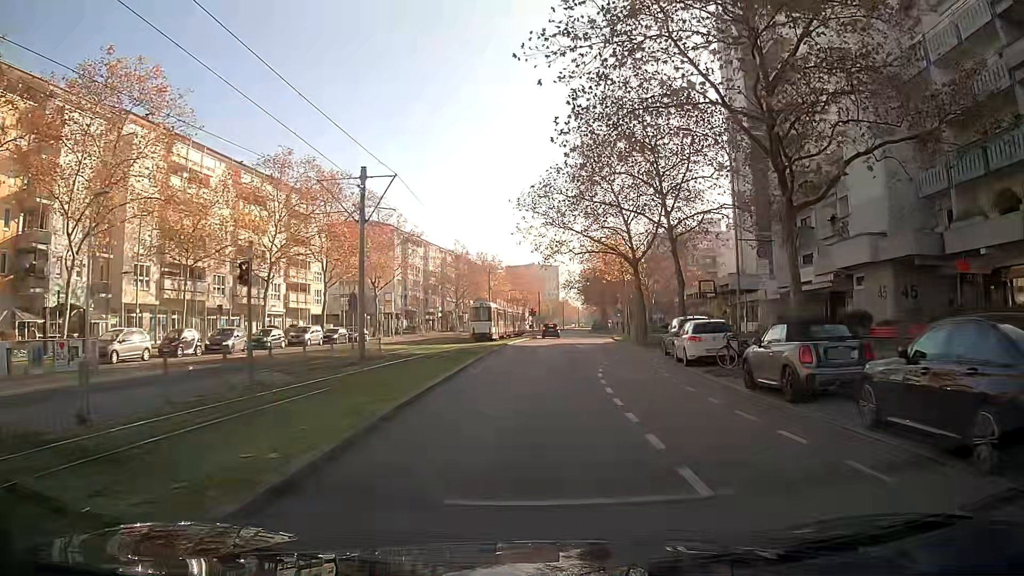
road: tertiary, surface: asphalt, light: Day
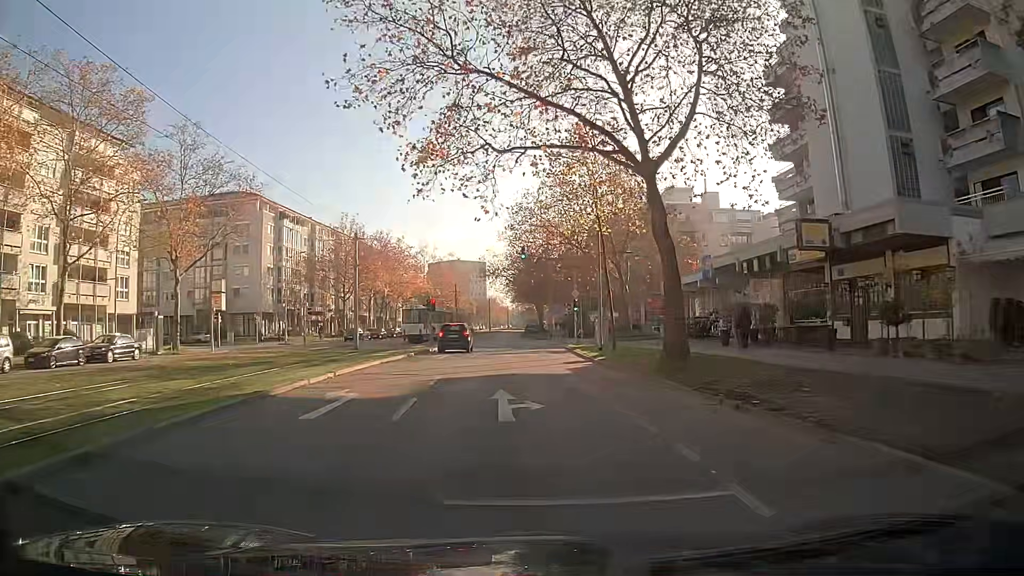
(+2.0, +31.2) m; +5°
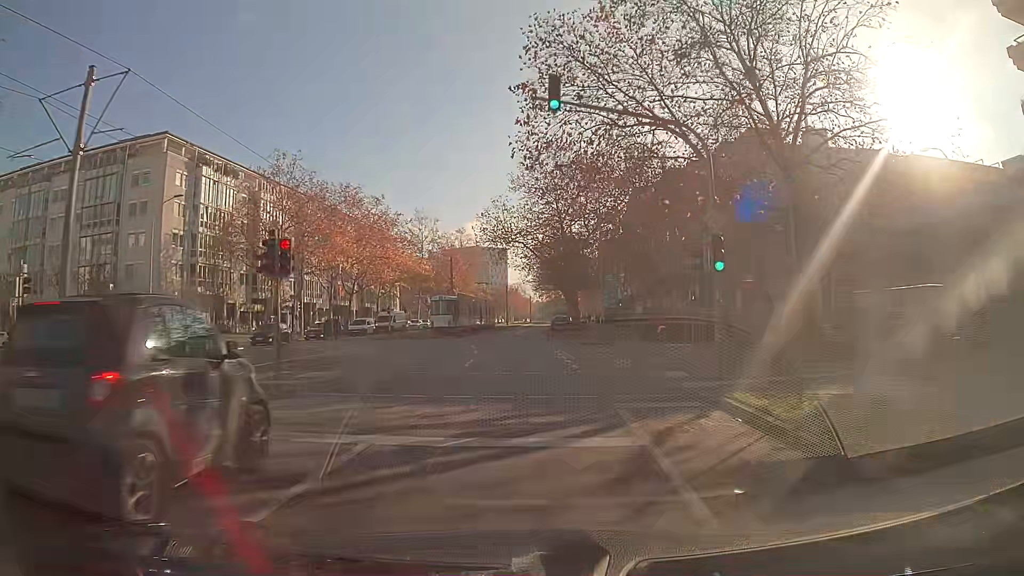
(-0.4, +30.7) m; -2°
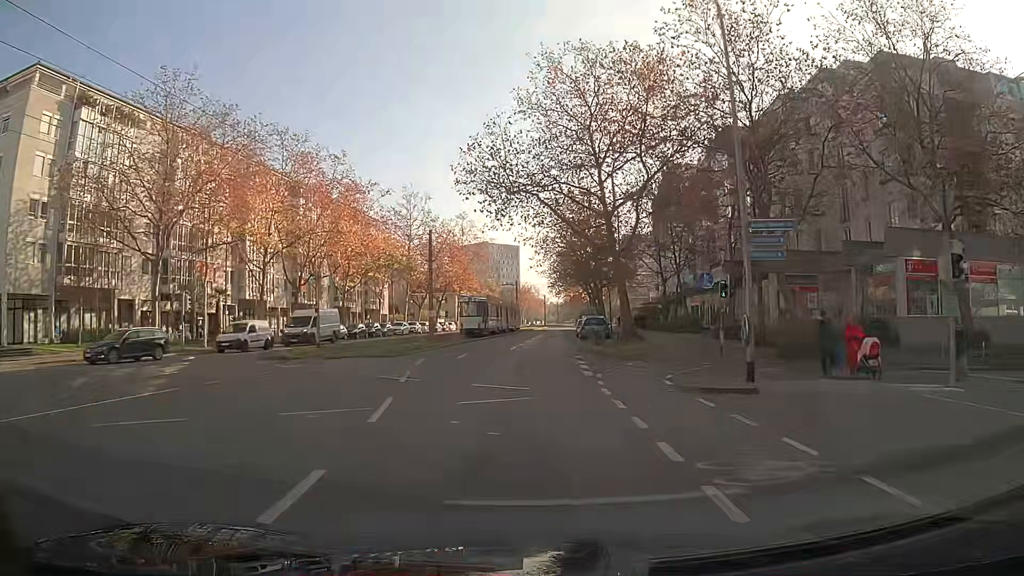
(-0.3, +22.2) m; -1°
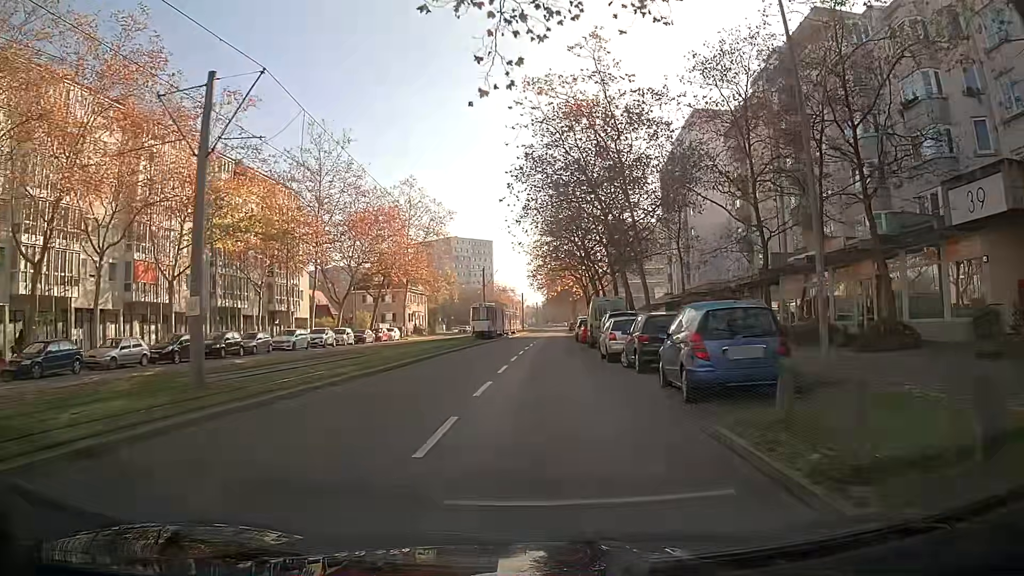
(+0.6, +30.6) m; +2°
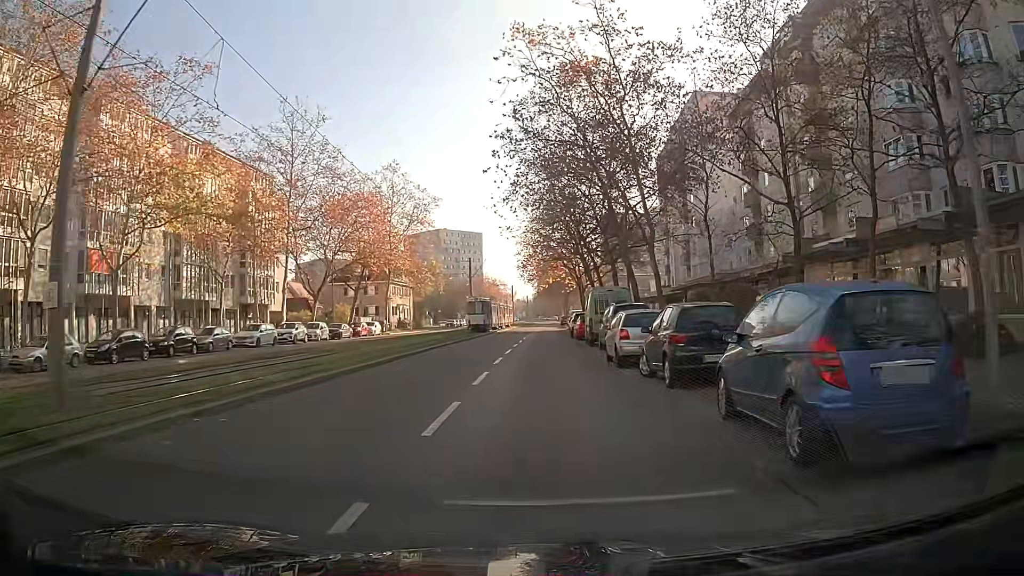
(0.0, +4.9) m; 0°
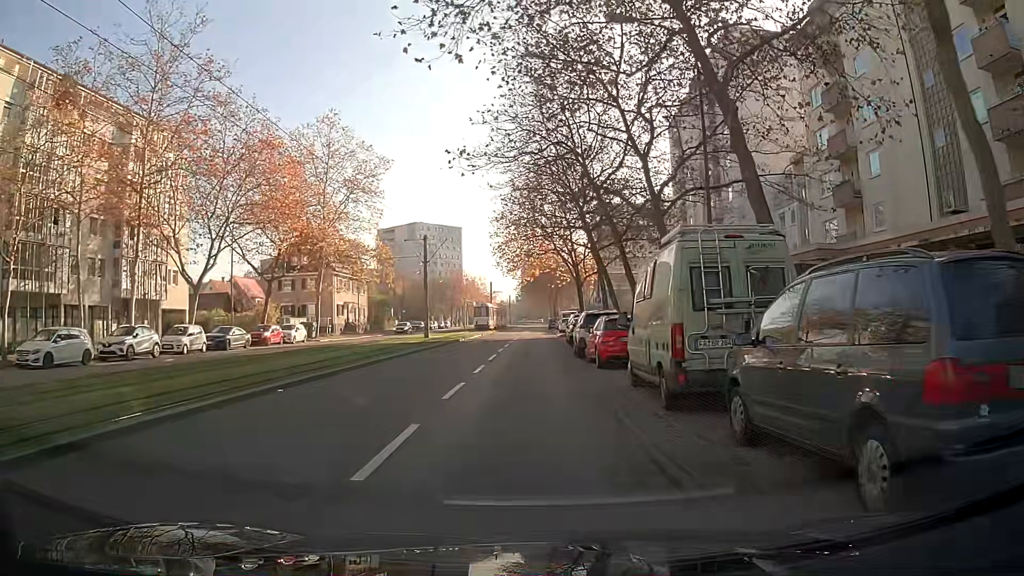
(+0.7, +19.7) m; +2°
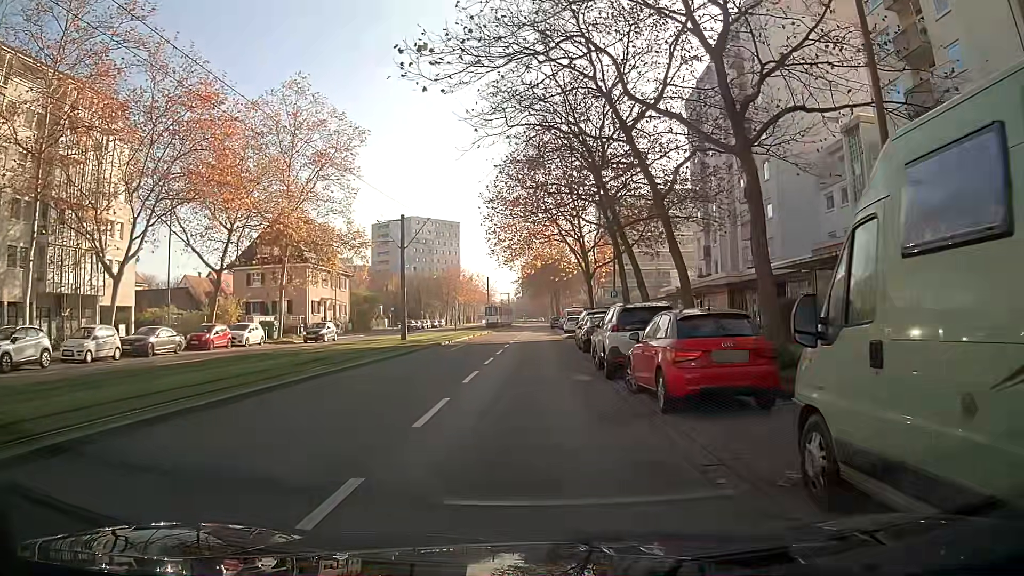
(-0.1, +8.9) m; 0°
